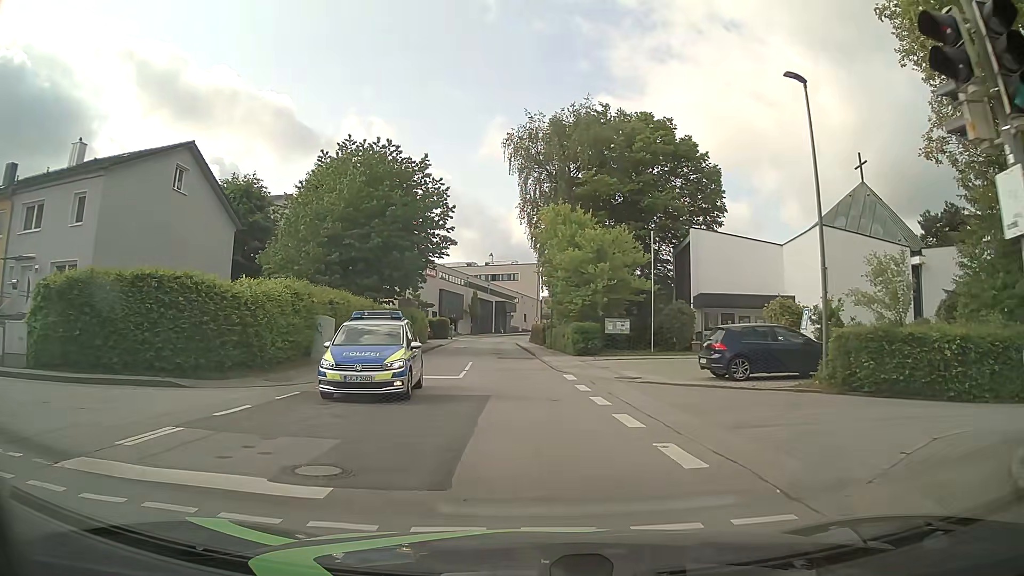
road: unclassified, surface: asphalt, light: Day
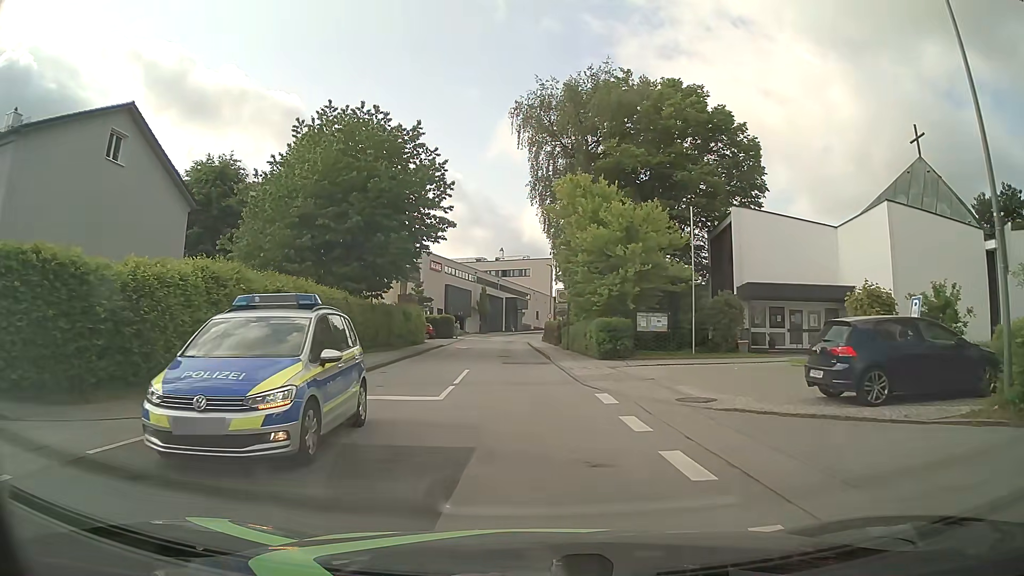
(-0.1, +6.8) m; -1°
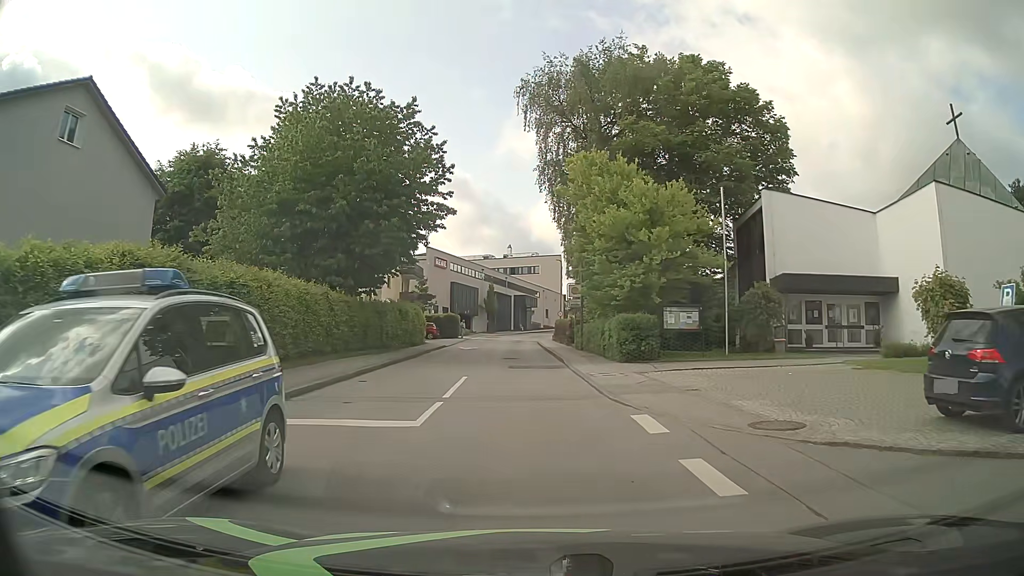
(0.0, +3.8) m; 0°
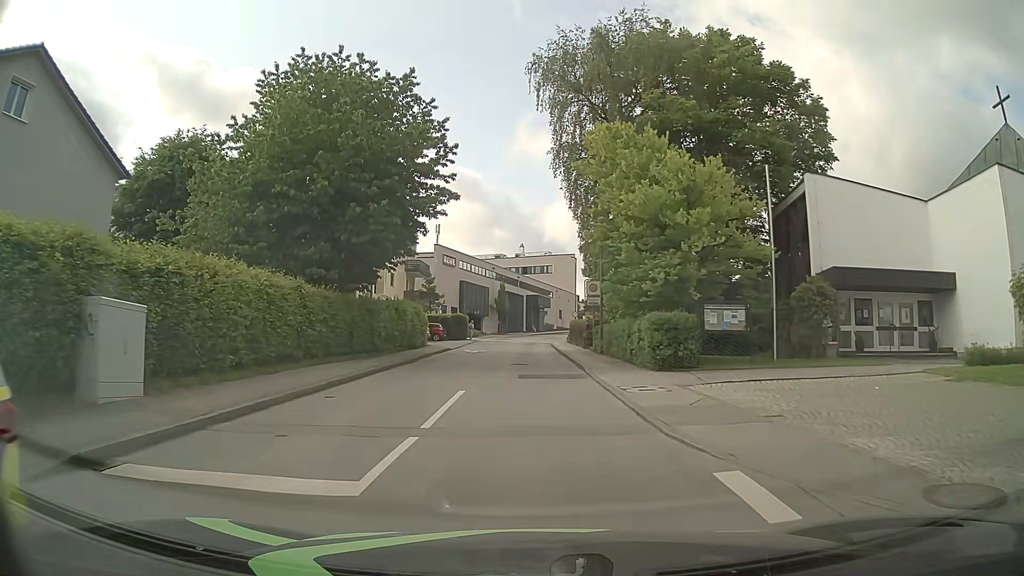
(-0.1, +4.0) m; -2°
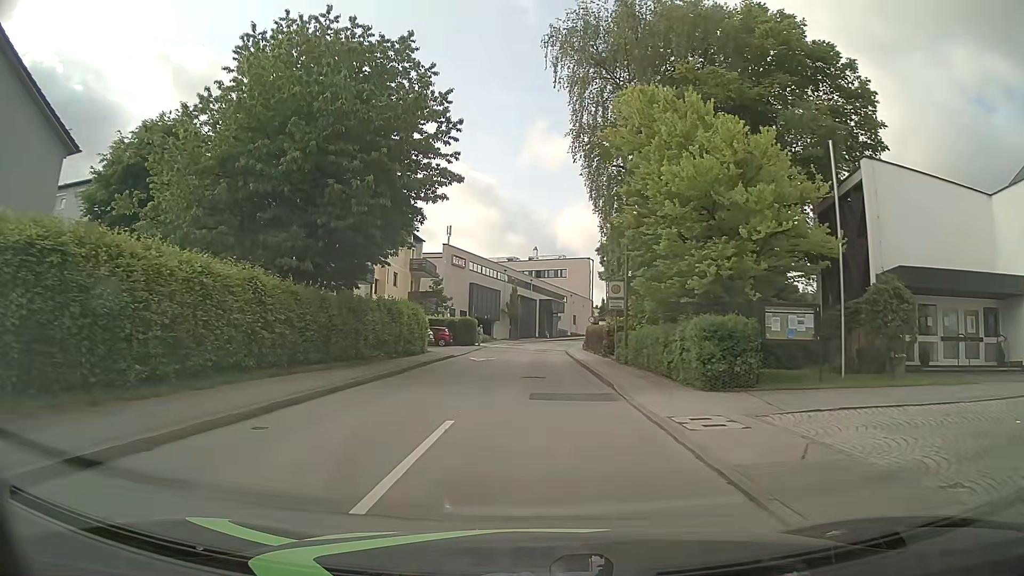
(0.0, +4.2) m; -1°
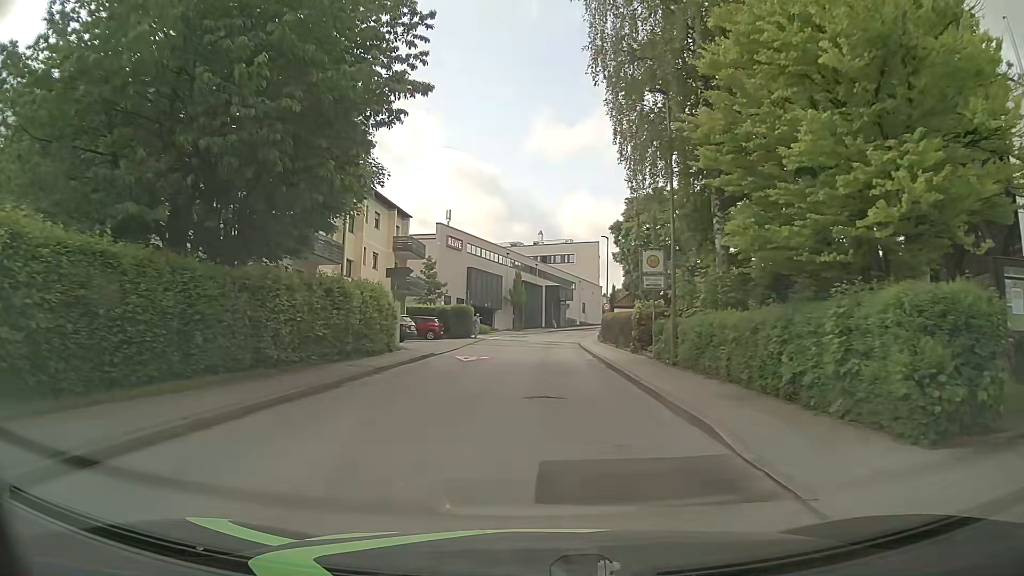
(0.0, +8.5) m; 0°
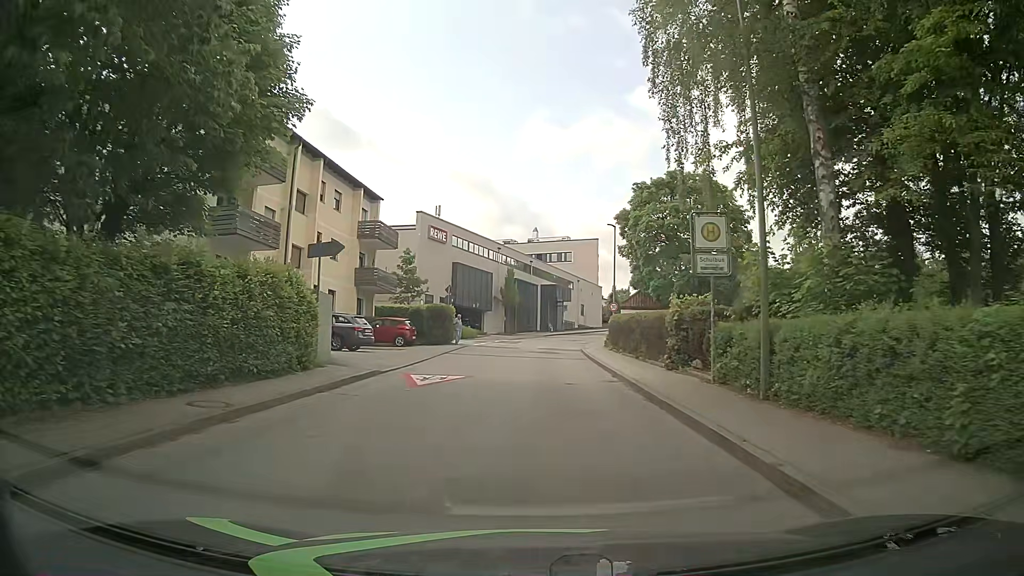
(-0.1, +8.3) m; 0°
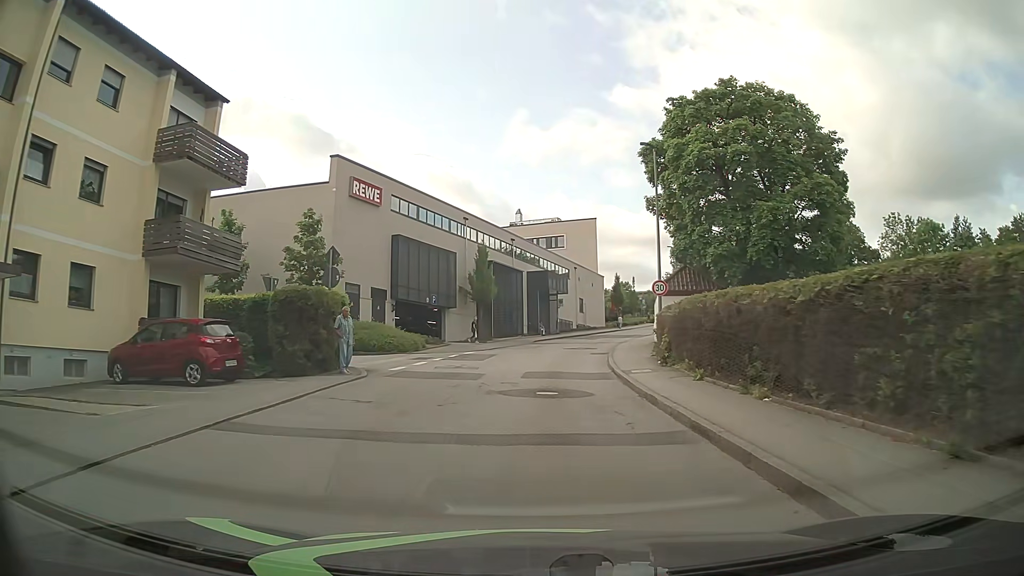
(+0.2, +21.0) m; +1°
(0, +10) (0, +20) (+1, +30) (+2, +40) (+5, +50) (+8, +59) (+11, +68) (+15, +78) (+19, +87) (+23, +96) m
